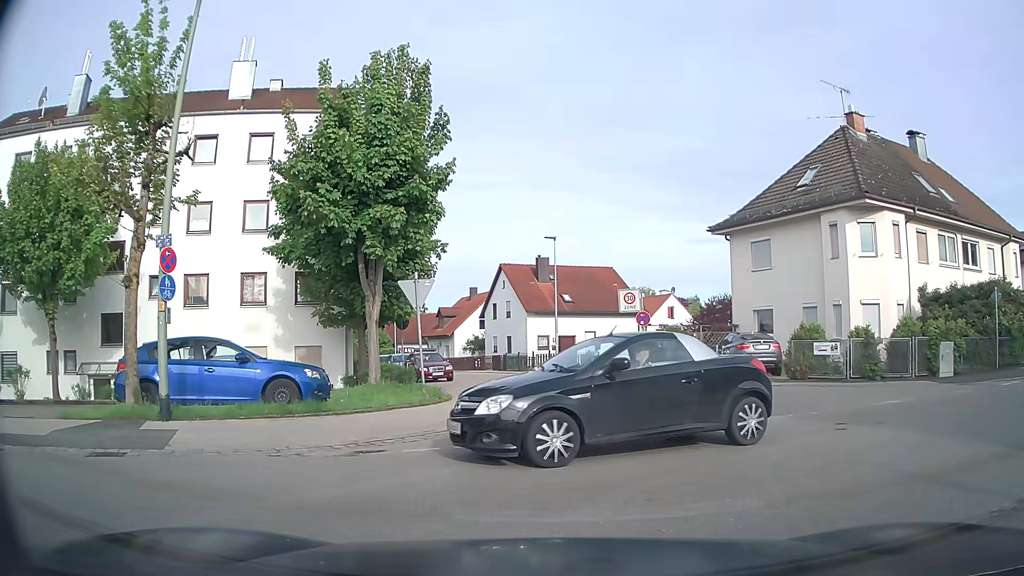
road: residential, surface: asphalt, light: Day
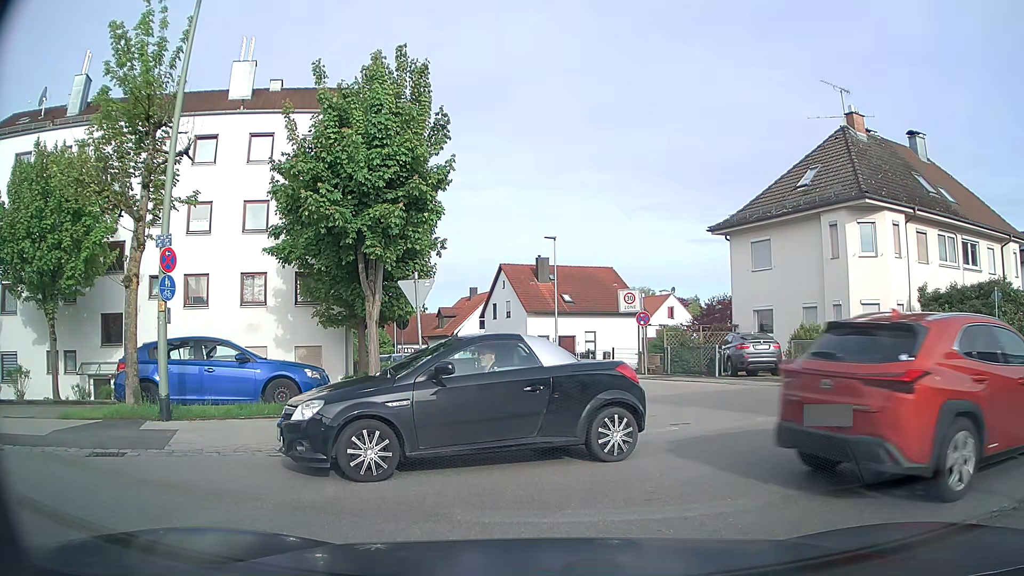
(0.0, 0.0) m; 0°
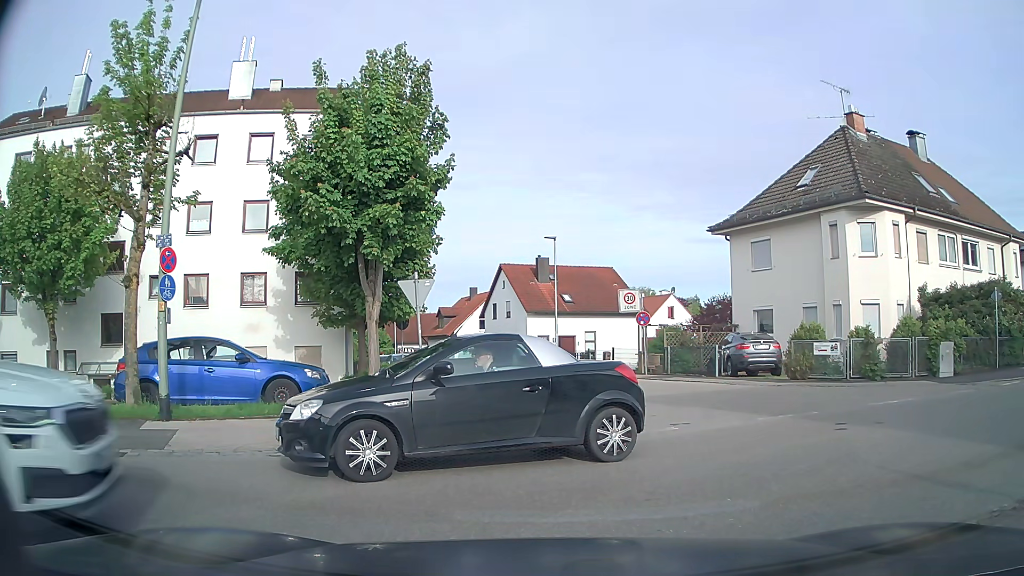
(0.0, 0.0) m; 0°
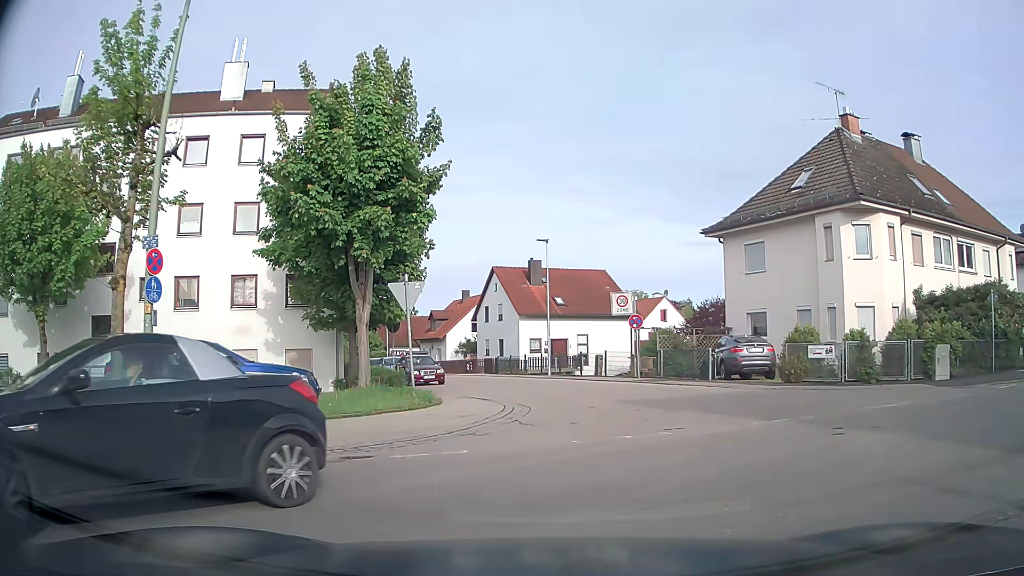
(0.0, +0.2) m; 0°
